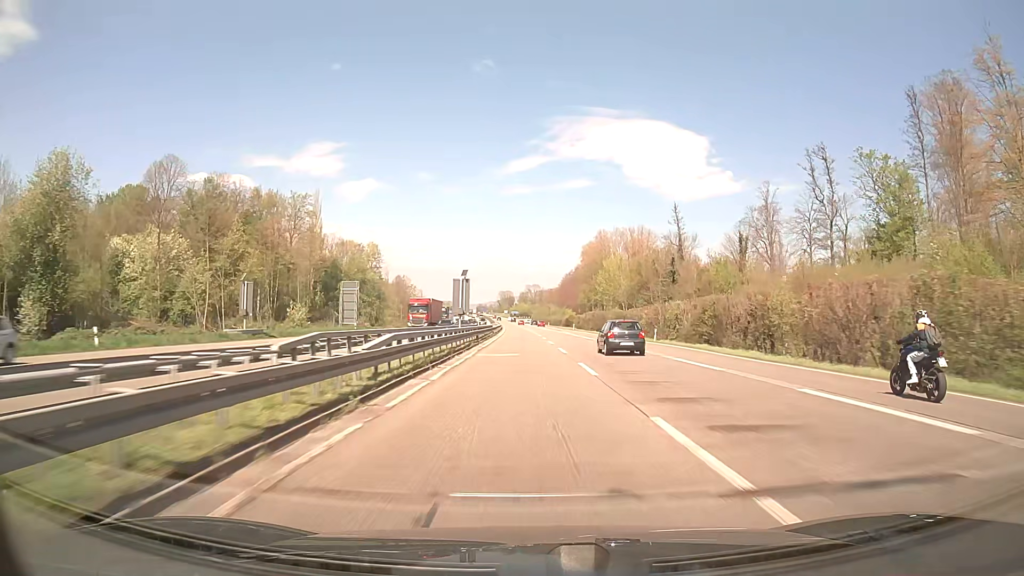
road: trunk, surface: asphalt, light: Day
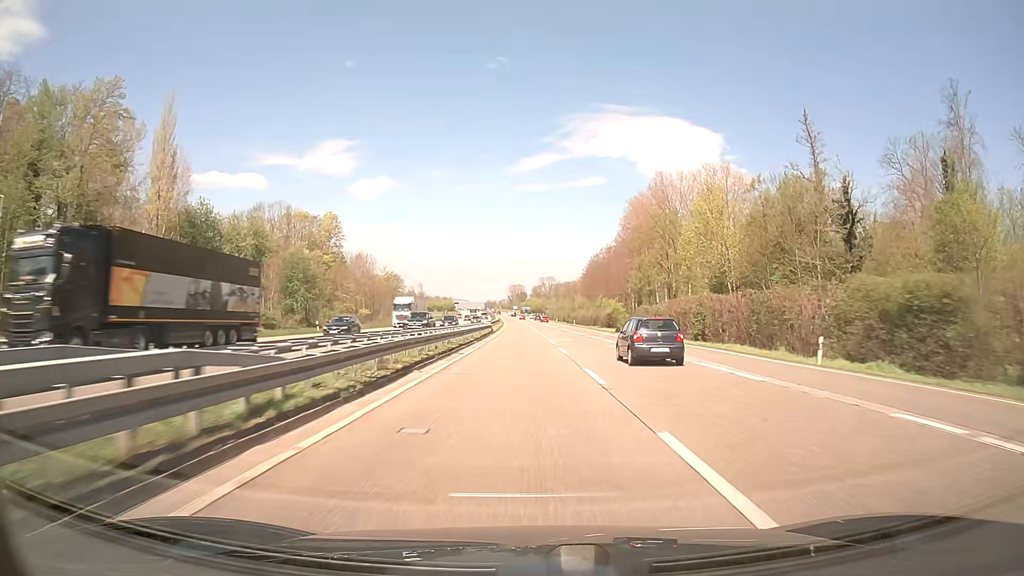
(-0.4, +63.9) m; -1°
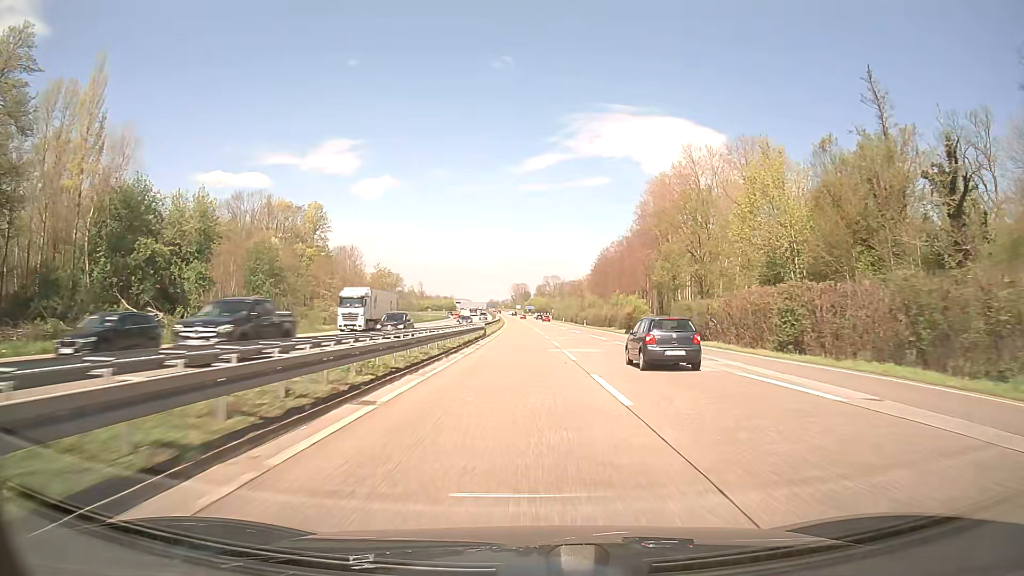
(-0.1, +16.0) m; 0°
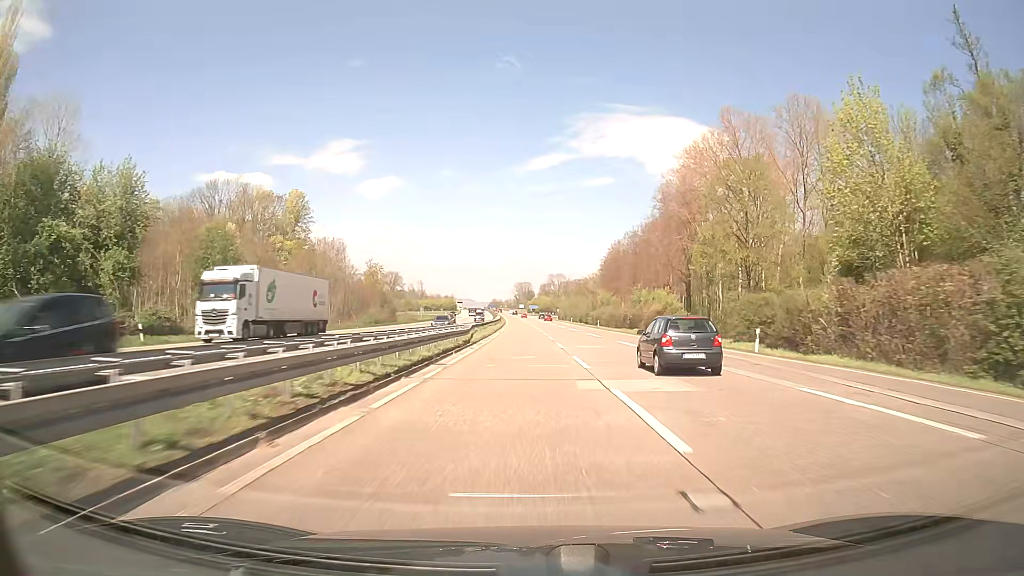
(-0.1, +16.0) m; 0°
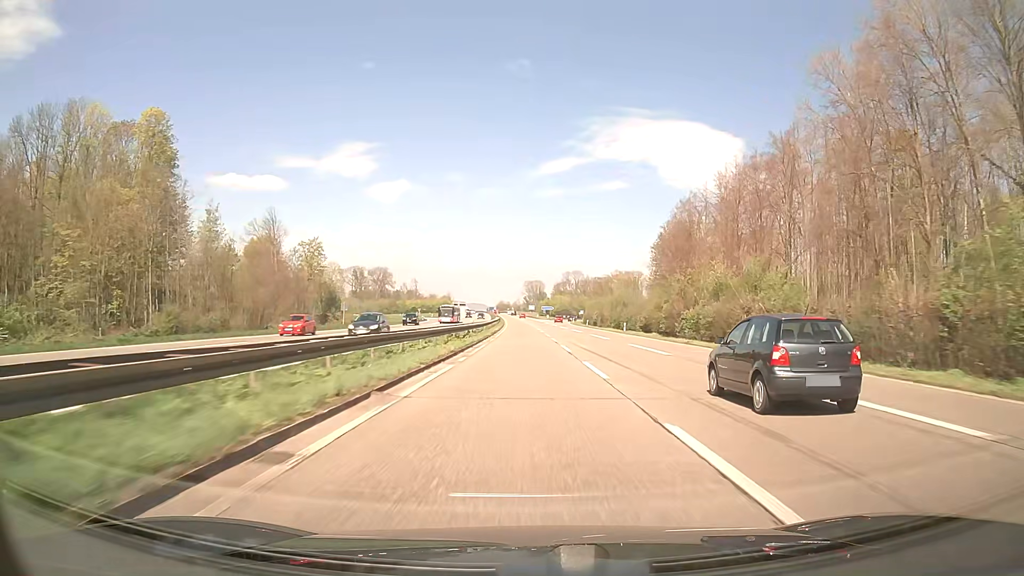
(-0.6, +63.8) m; -1°
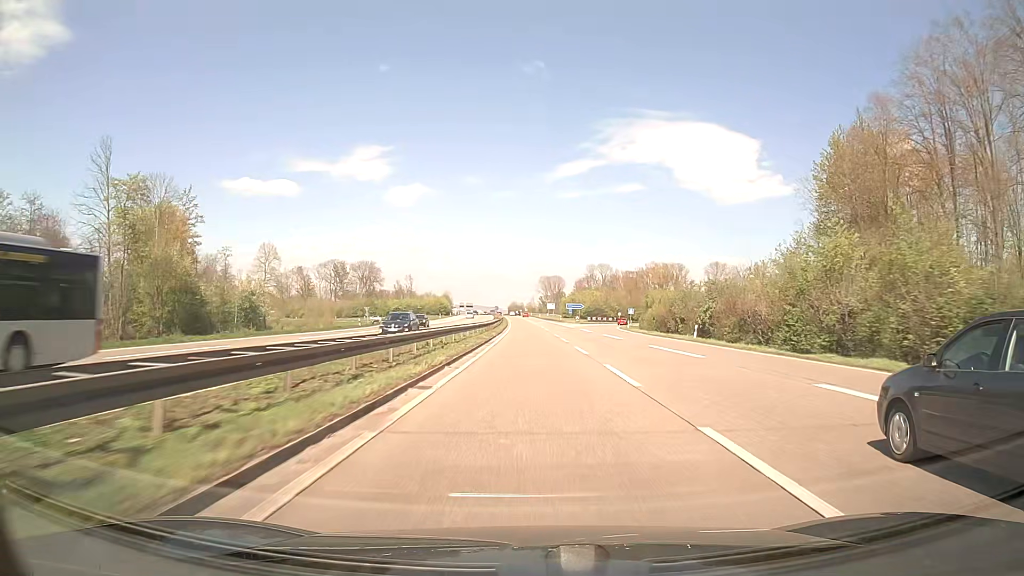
(-0.9, +63.7) m; -1°
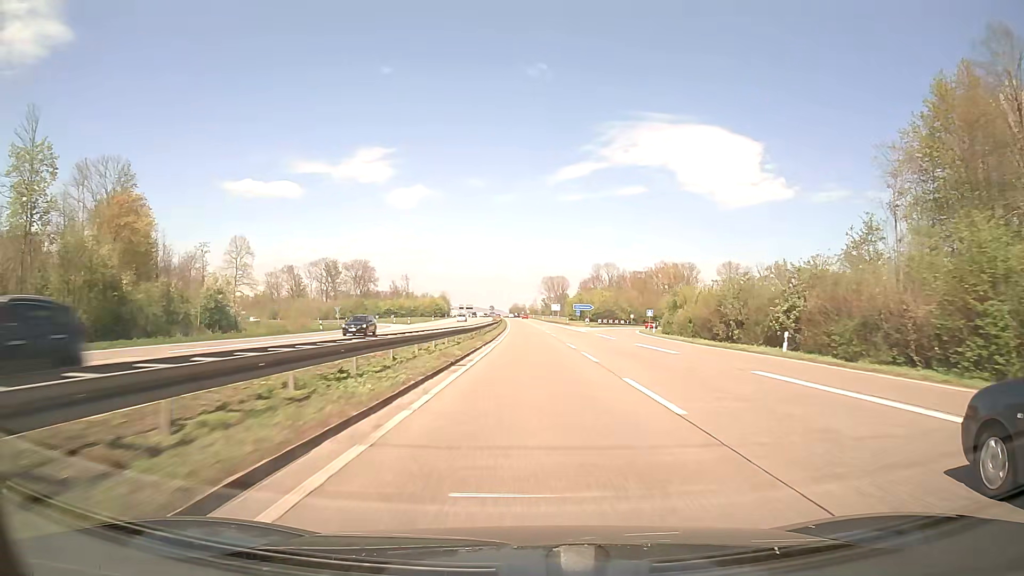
(0.0, +15.9) m; 0°
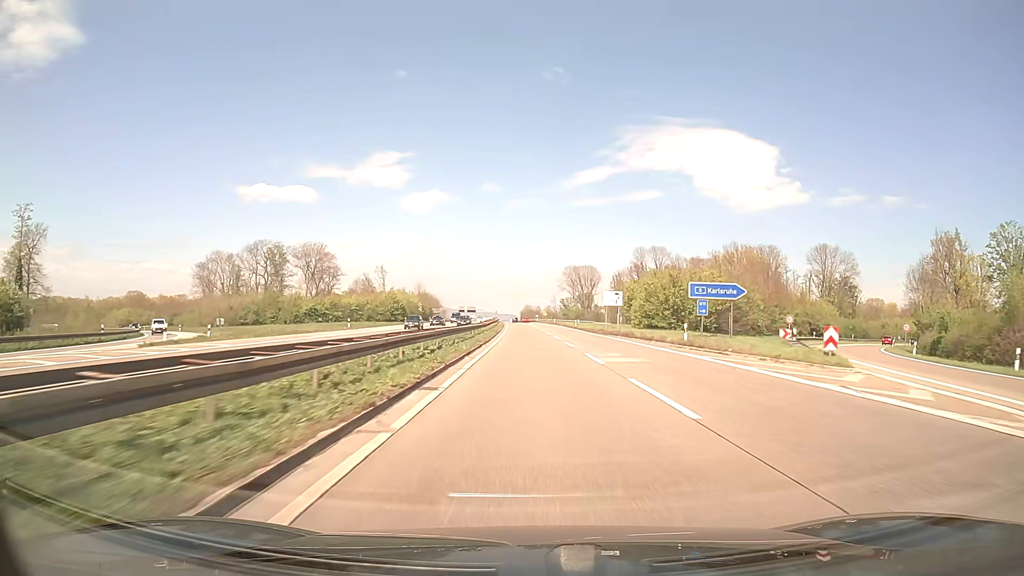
(-0.9, +79.6) m; -1°
